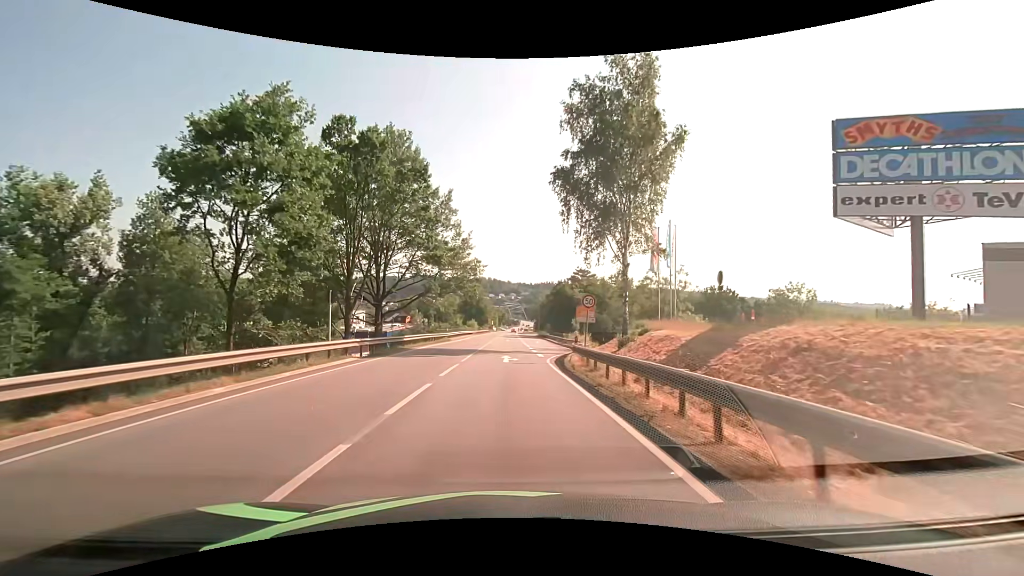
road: primary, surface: asphalt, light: Day
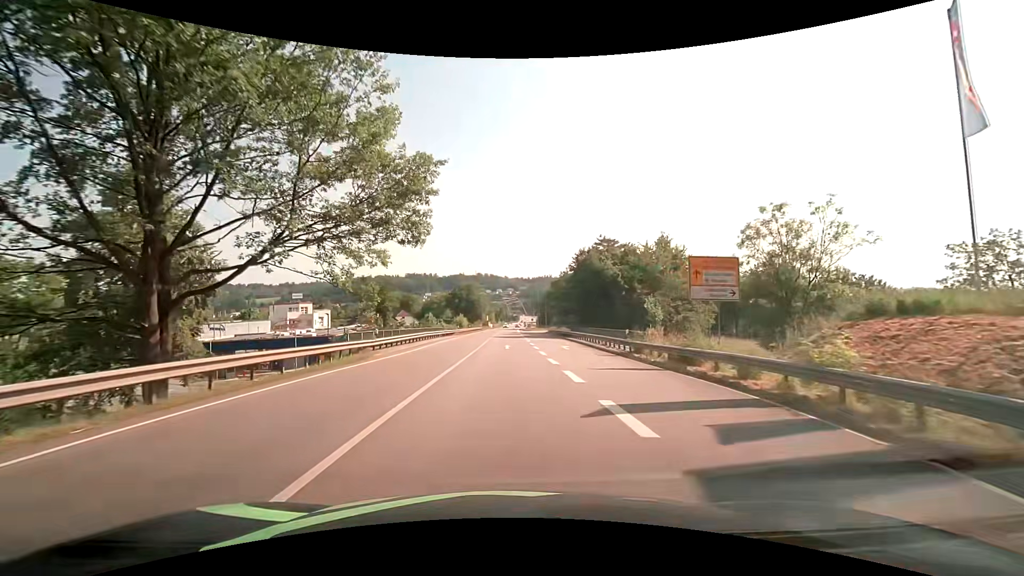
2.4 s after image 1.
(0.0, +30.9) m; 0°
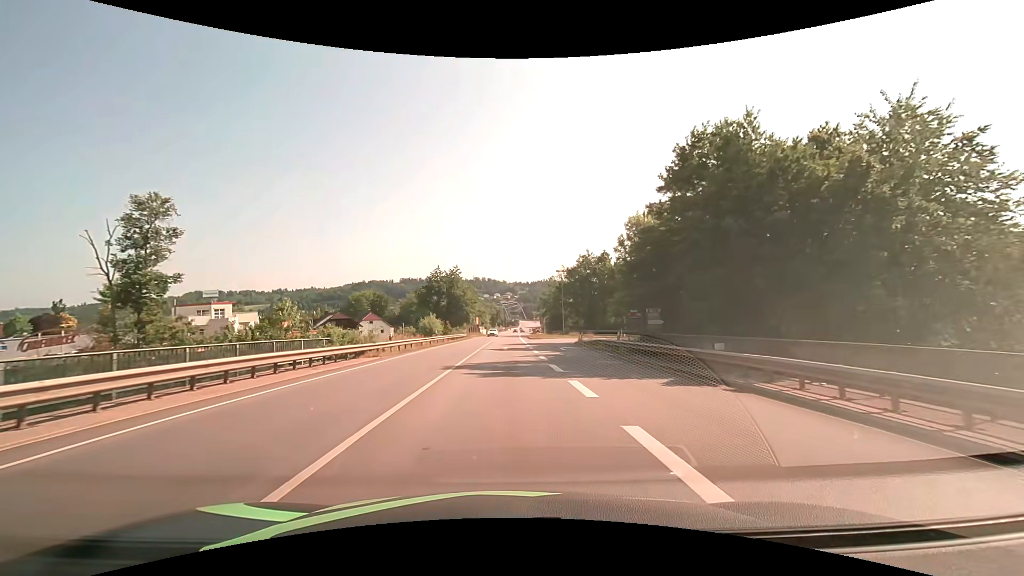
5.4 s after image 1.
(-0.1, +38.3) m; 0°
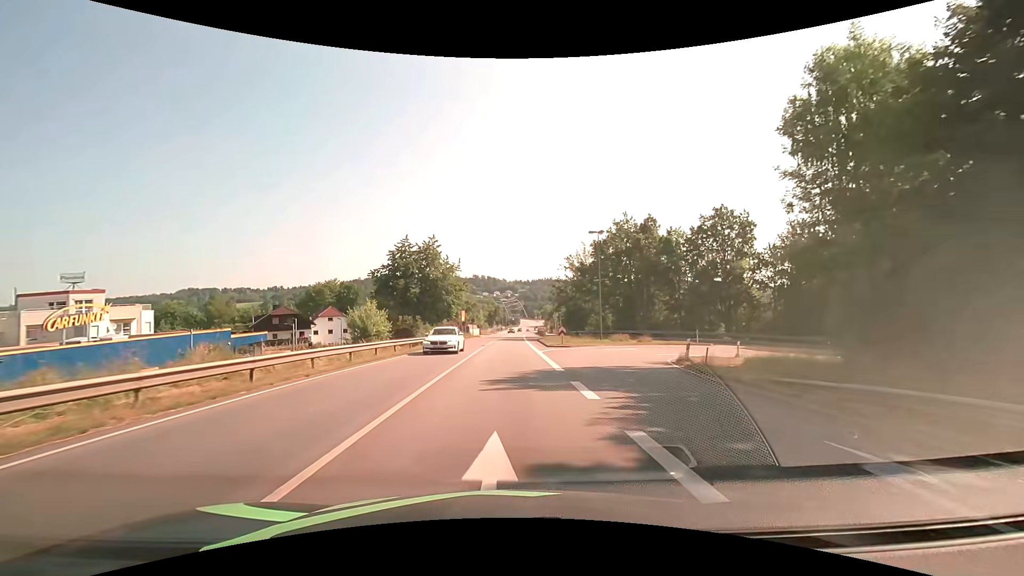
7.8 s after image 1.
(-0.1, +30.4) m; 0°
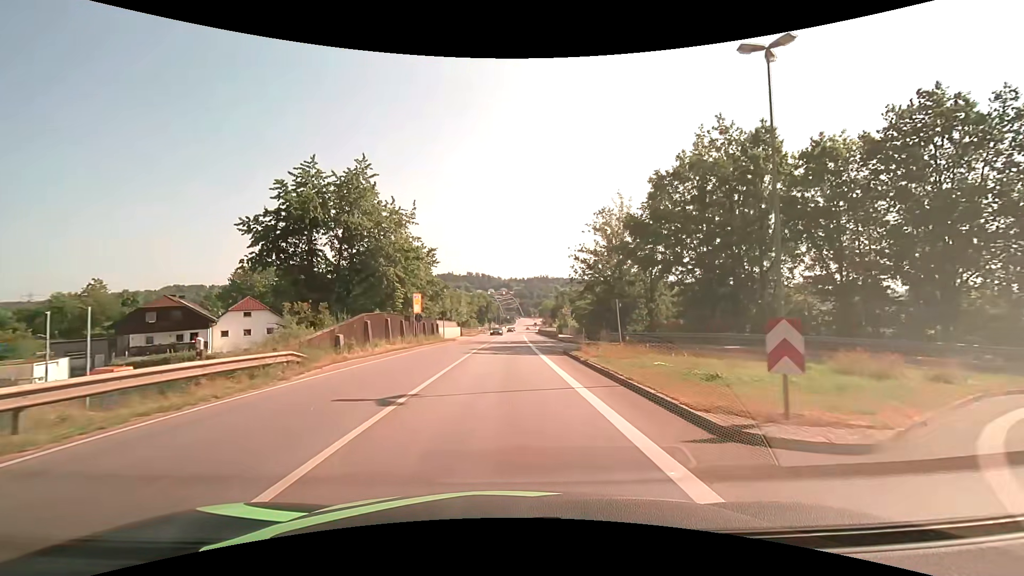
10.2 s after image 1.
(+0.2, +30.4) m; +1°
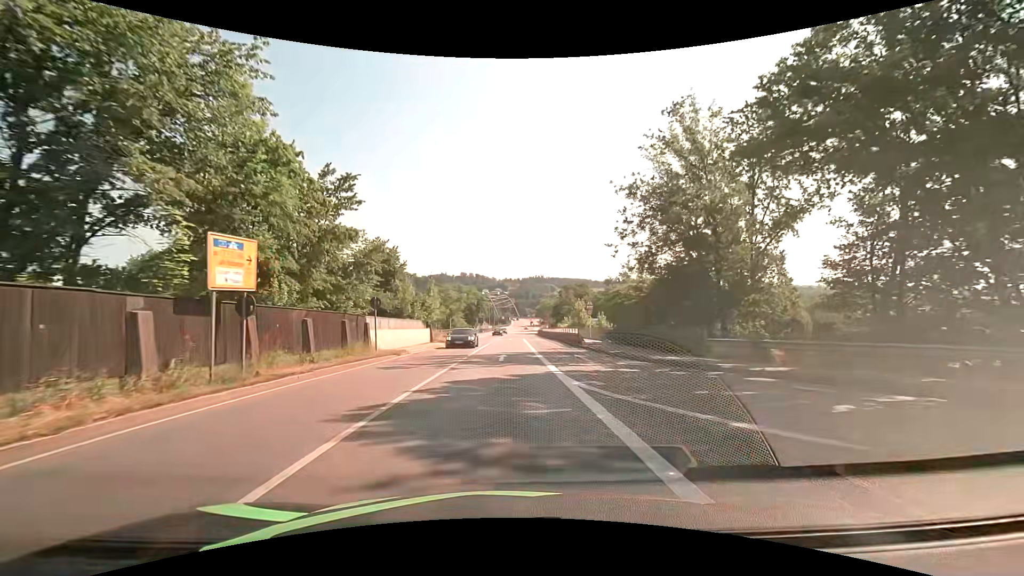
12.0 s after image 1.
(+0.2, +23.0) m; +1°
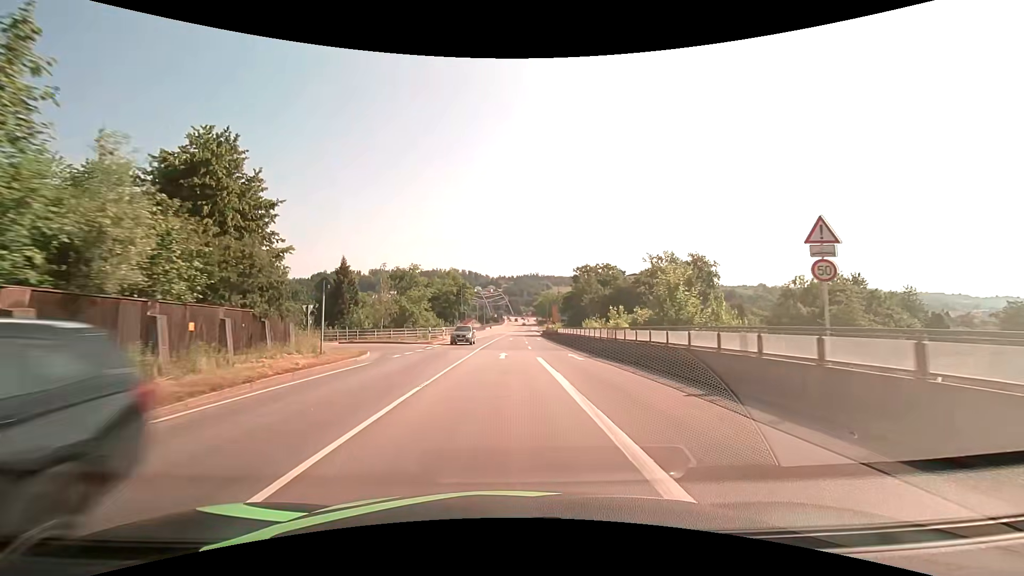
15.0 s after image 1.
(+0.3, +38.2) m; +1°
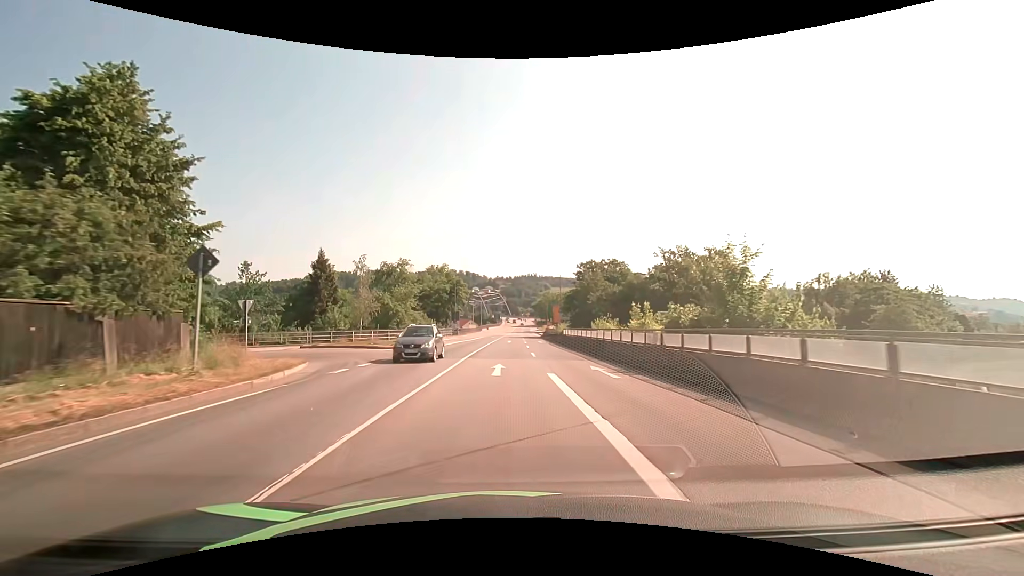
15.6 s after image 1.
(+0.1, +7.6) m; 0°
(0, +10) (0, +20) (+1, +30) (+1, +40) (+2, +50) (+2, +60) (+3, +70) (+3, +80) (+4, +90) (+4, +100) m
